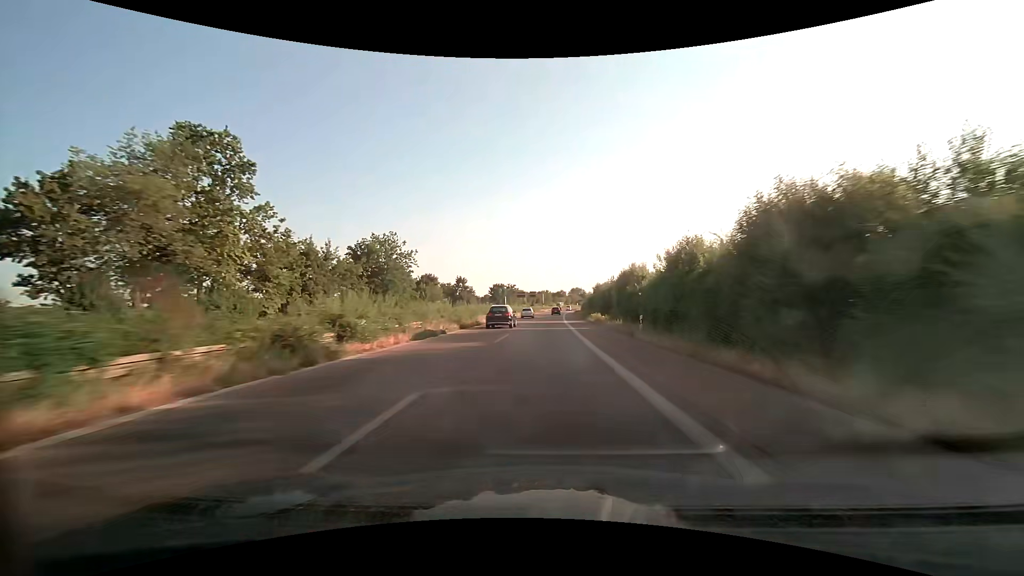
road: trunk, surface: asphalt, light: Day
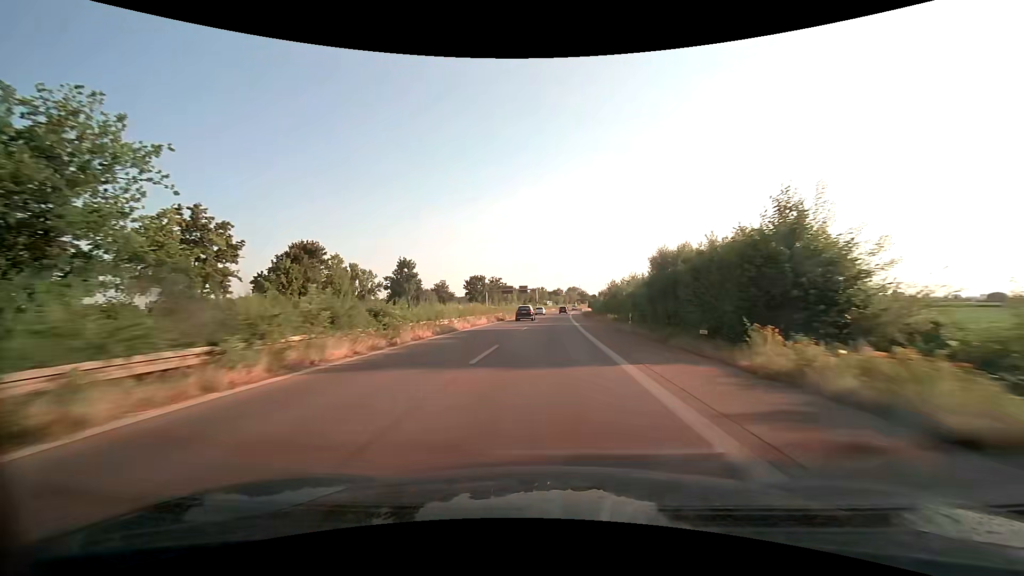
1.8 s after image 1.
(+0.2, +44.2) m; 0°
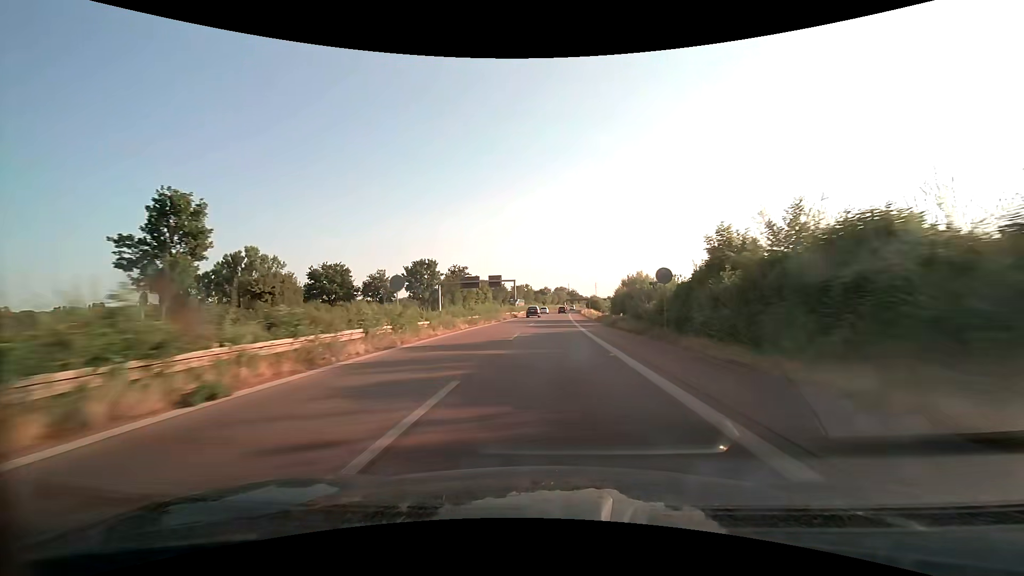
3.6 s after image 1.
(+0.6, +45.0) m; +2°
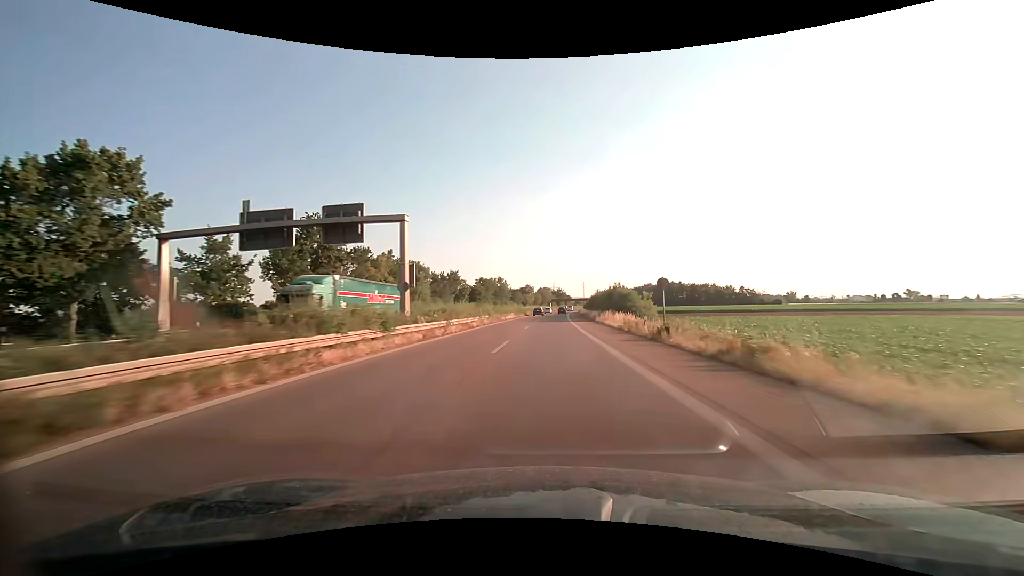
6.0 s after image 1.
(+1.0, +60.6) m; +2°
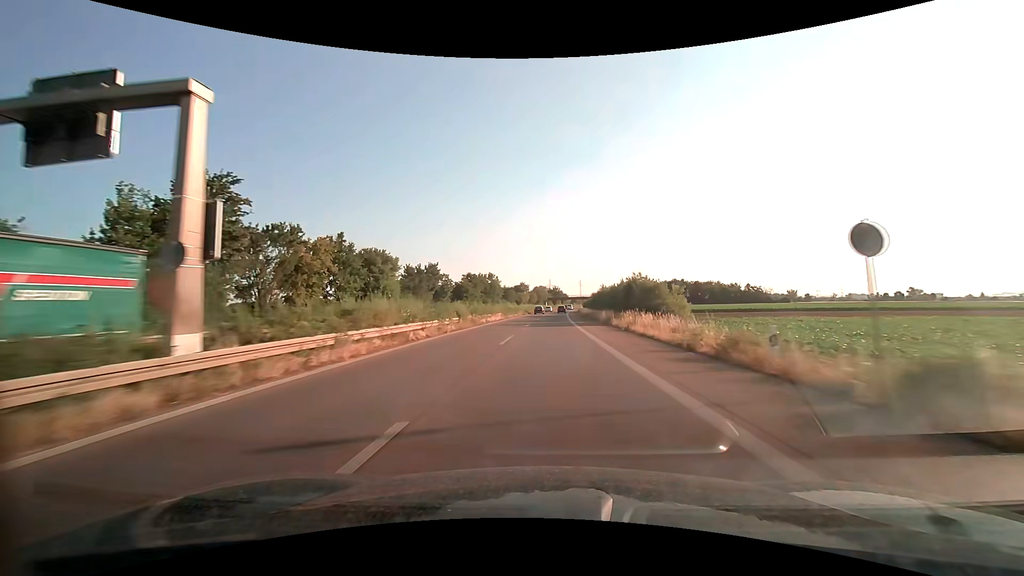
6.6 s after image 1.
(+0.1, +15.2) m; 0°
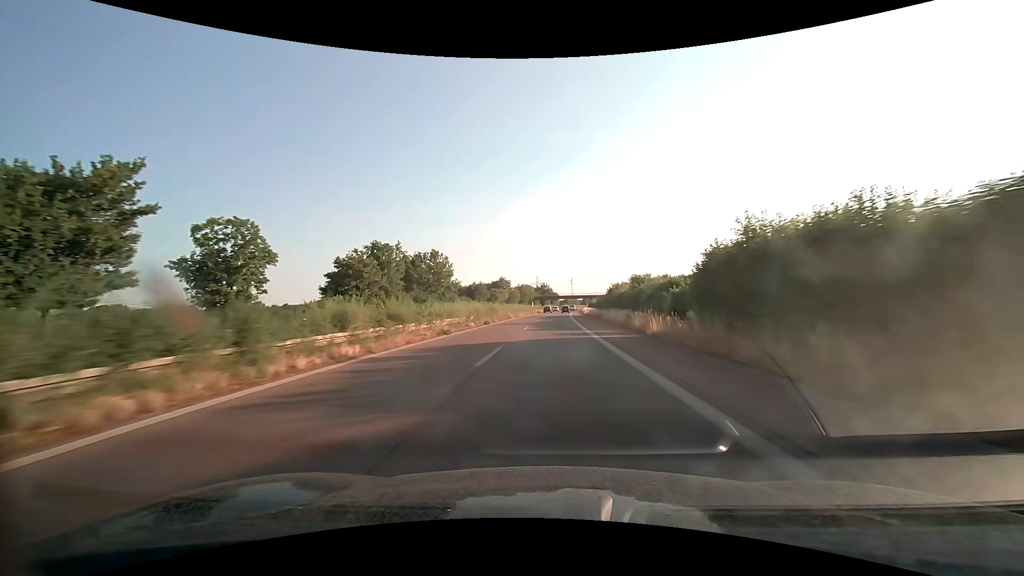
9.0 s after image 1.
(+0.8, +61.0) m; +1°
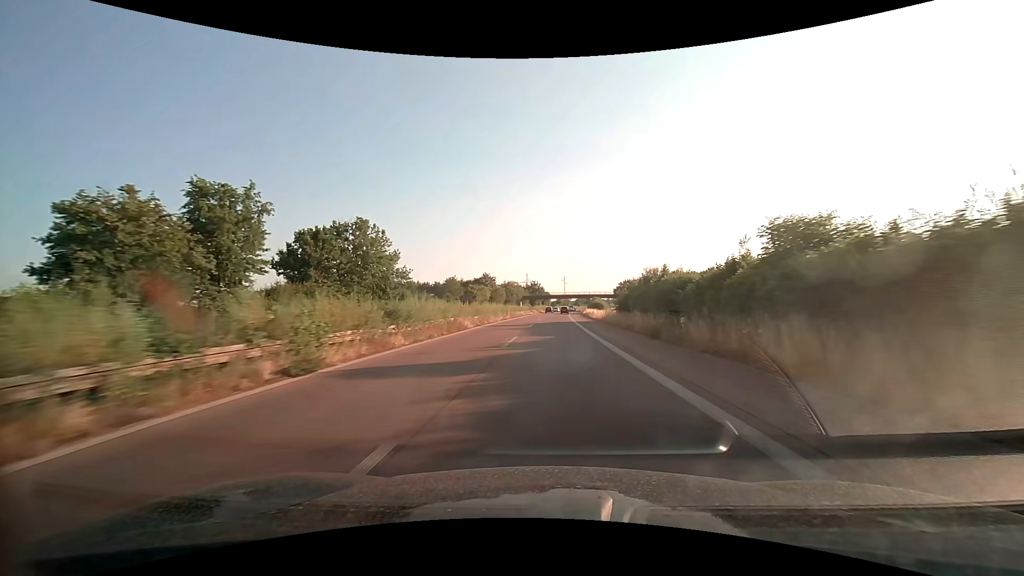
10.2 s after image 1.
(+0.3, +30.6) m; +1°
(0, +10) (0, +20) (0, +30) (+1, +40) (+1, +50) (+1, +60) (+2, +70) (+2, +80) (+2, +90) (+3, +100) m
